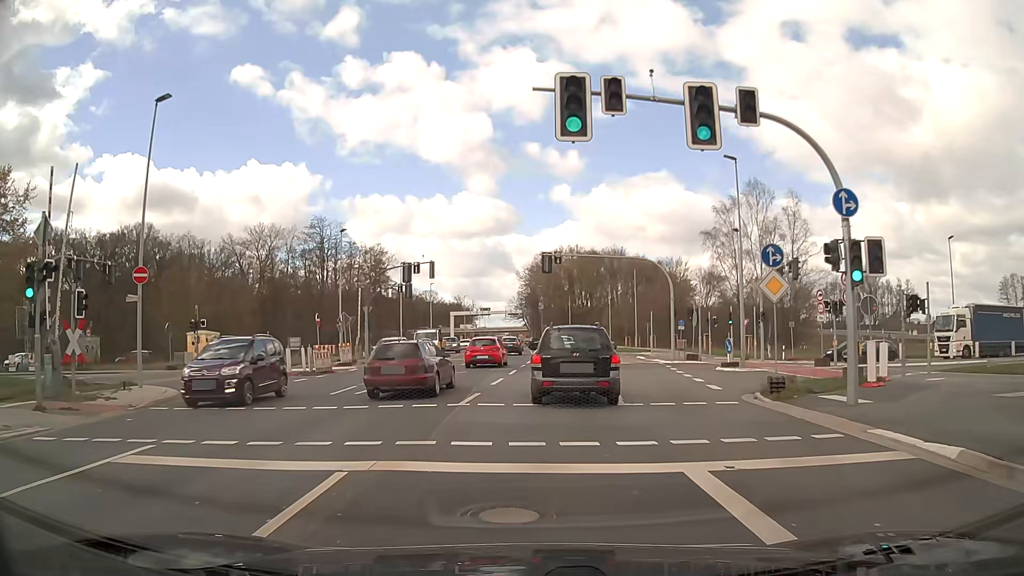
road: secondary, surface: asphalt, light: Day
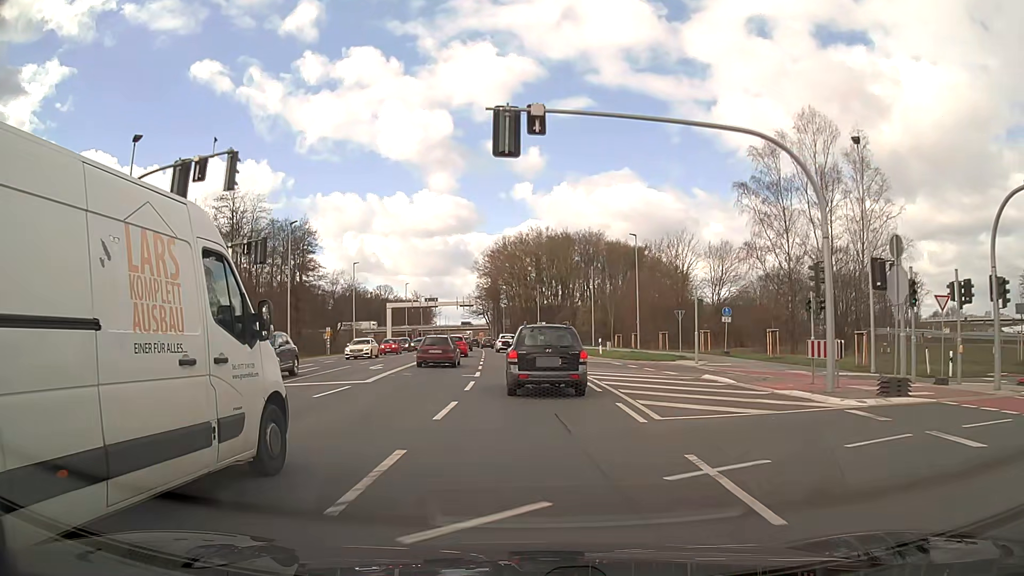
(+0.9, +27.6) m; +3°
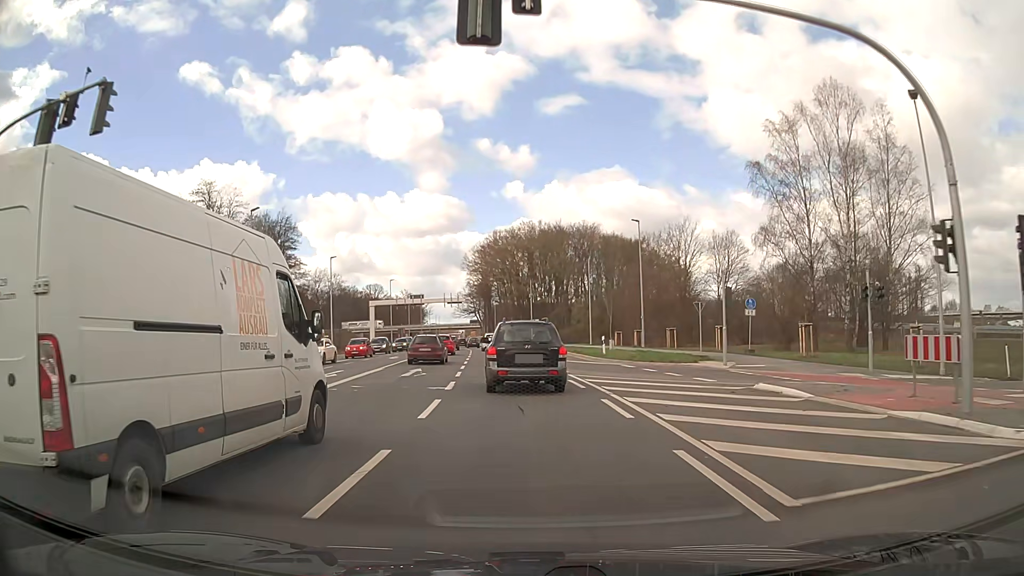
(0.0, +6.2) m; 0°
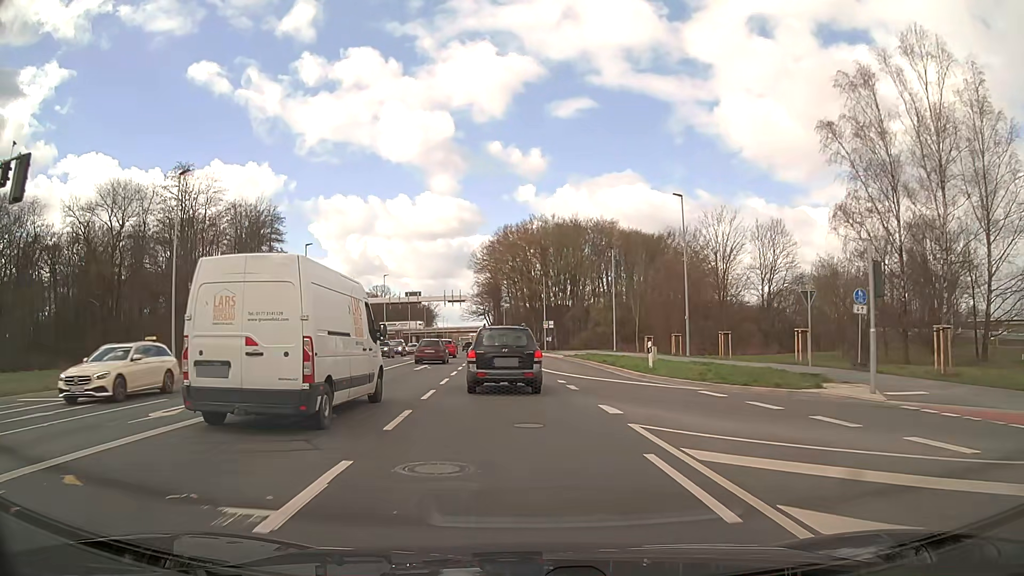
(0.0, +12.0) m; -1°
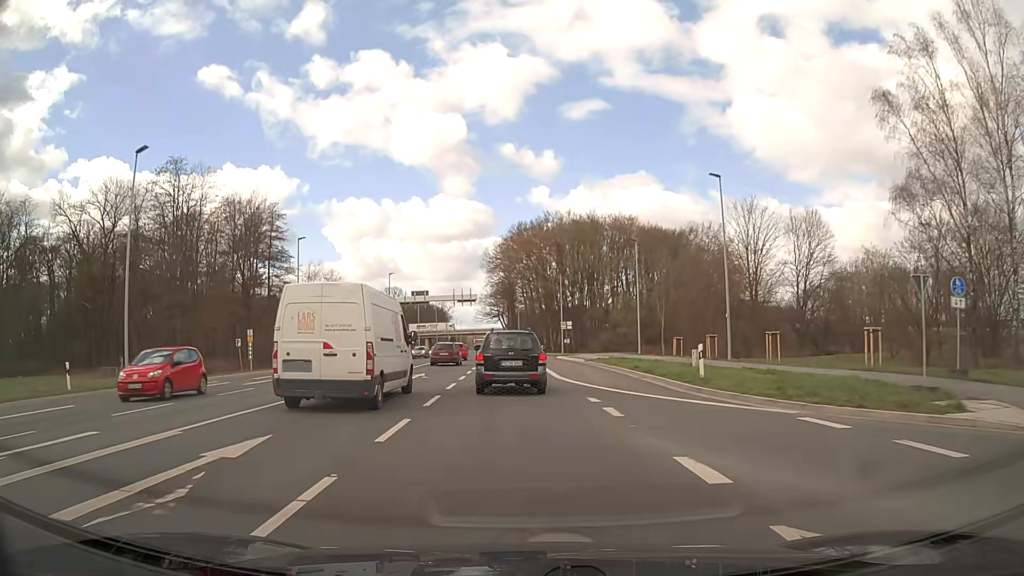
(0.0, +5.9) m; -1°
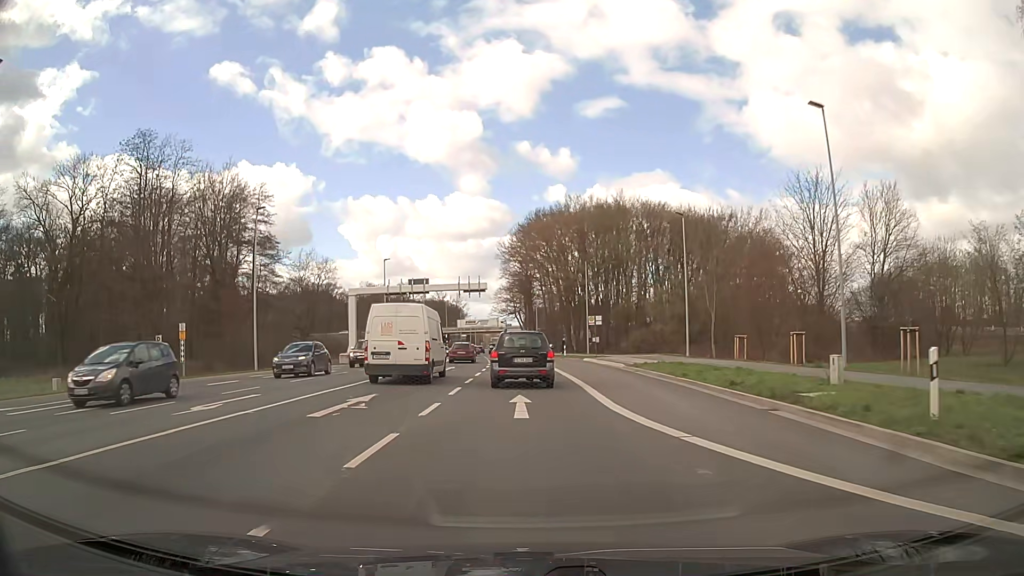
(-0.2, +12.6) m; -1°
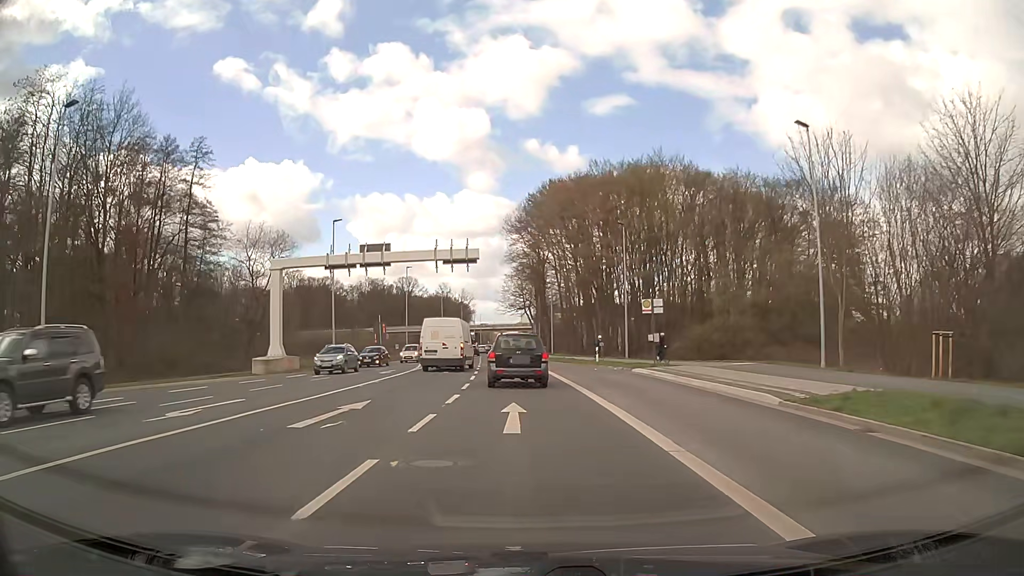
(-0.3, +22.2) m; -1°
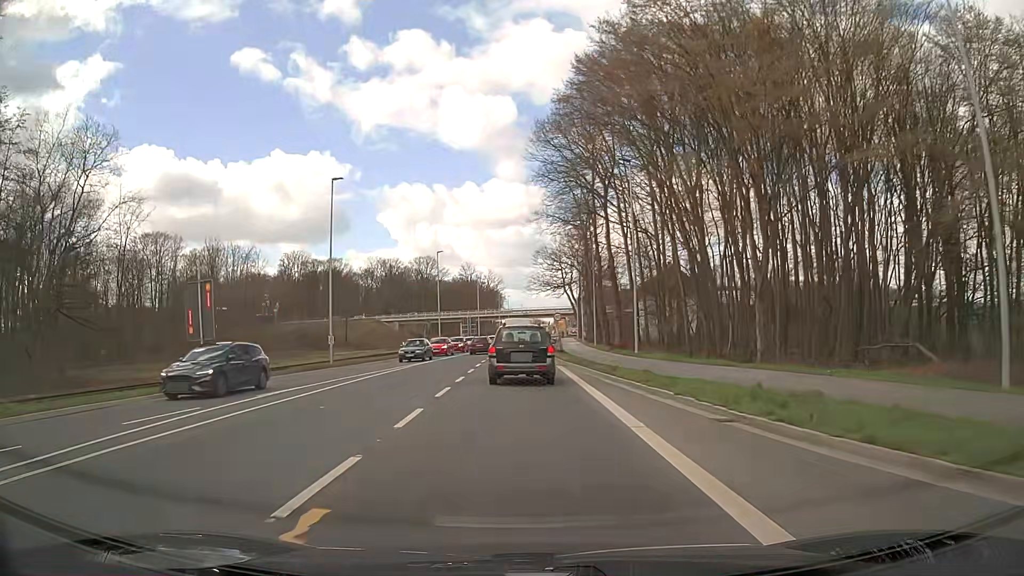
(-1.1, +40.2) m; -3°
(0, +10) (0, +20) (0, +30) (0, +40) (0, +50) (0, +60) (0, +70) (+1, +80) (+1, +90) (+2, +100) m
